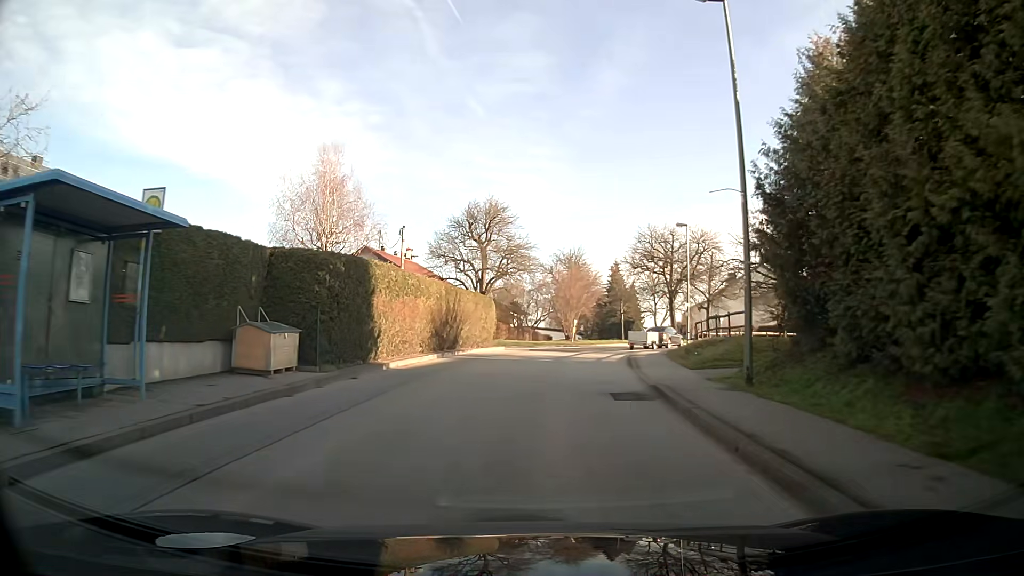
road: unclassified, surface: asphalt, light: Day
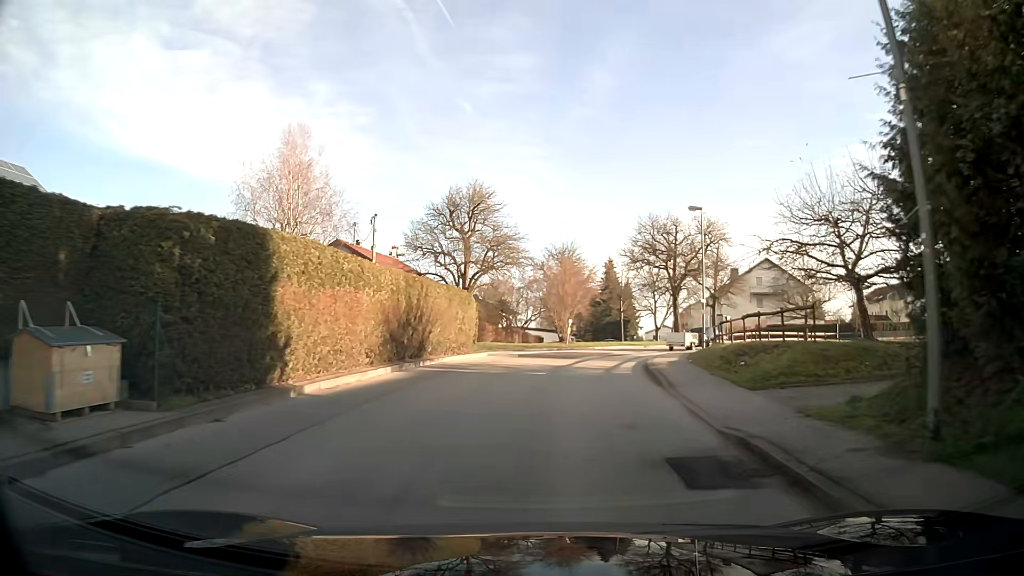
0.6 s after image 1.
(+0.1, +6.3) m; +1°
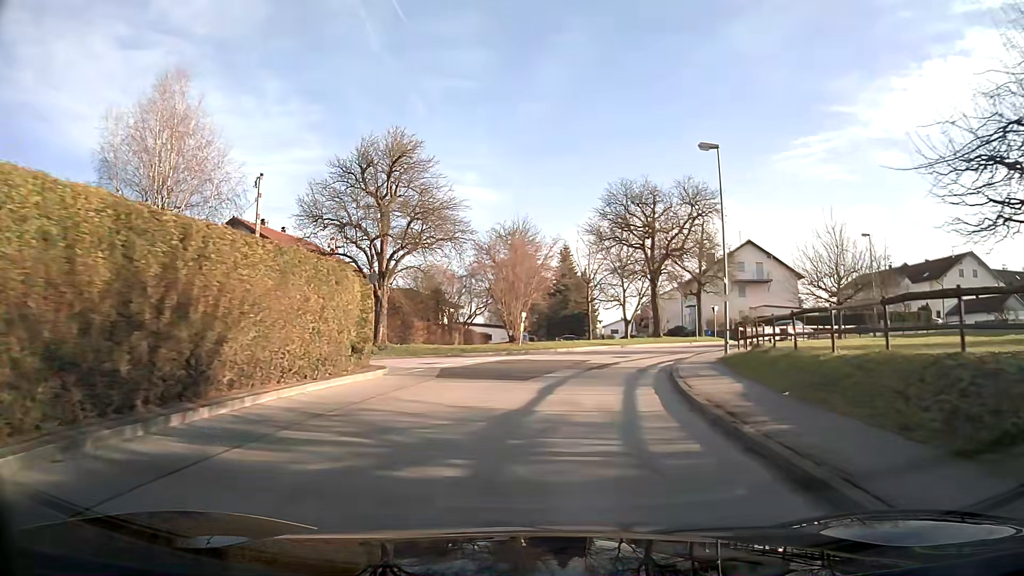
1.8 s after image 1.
(+0.4, +12.5) m; +4°
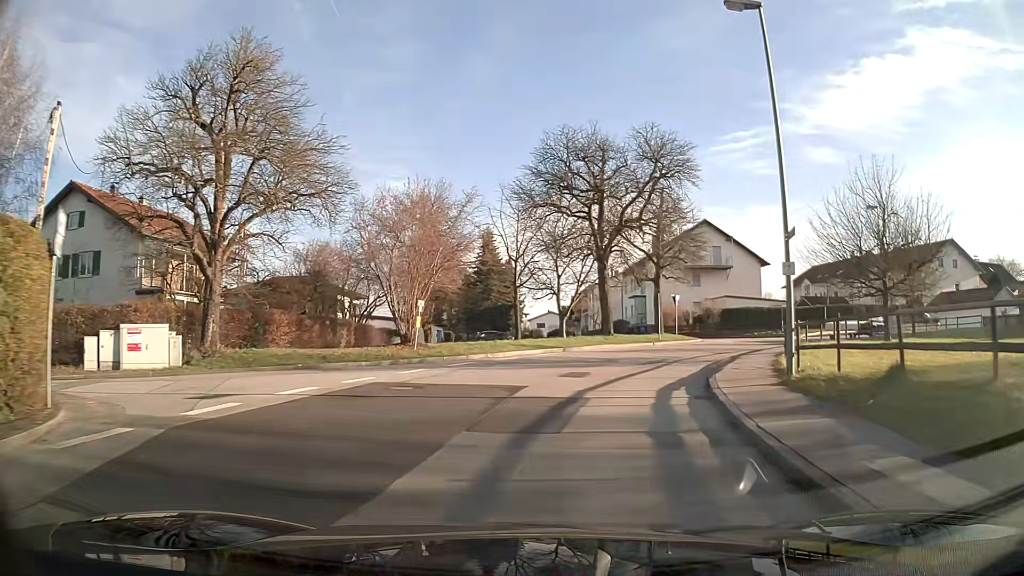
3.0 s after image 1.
(+0.7, +12.1) m; +7°
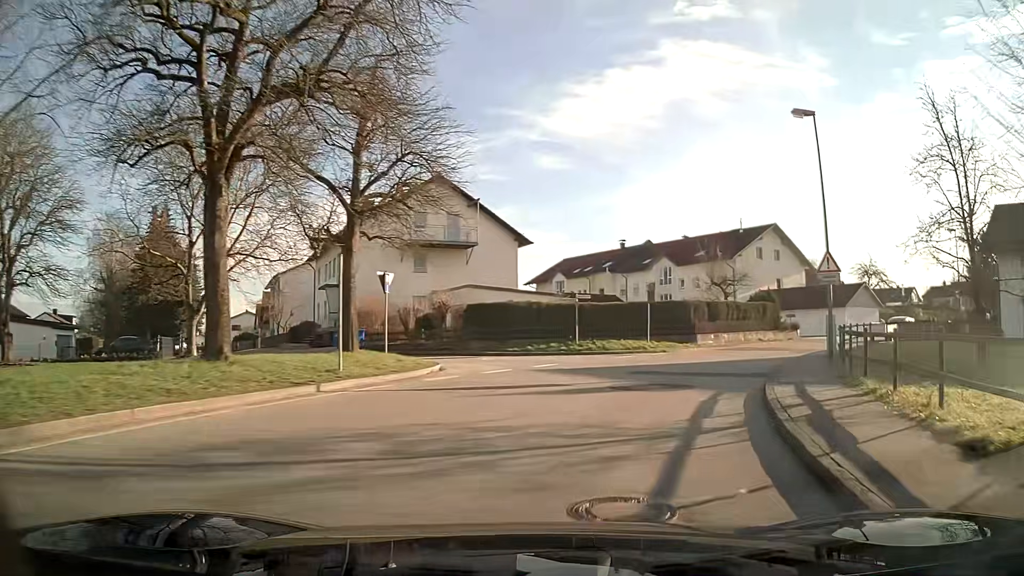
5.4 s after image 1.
(+4.5, +22.1) m; +25°
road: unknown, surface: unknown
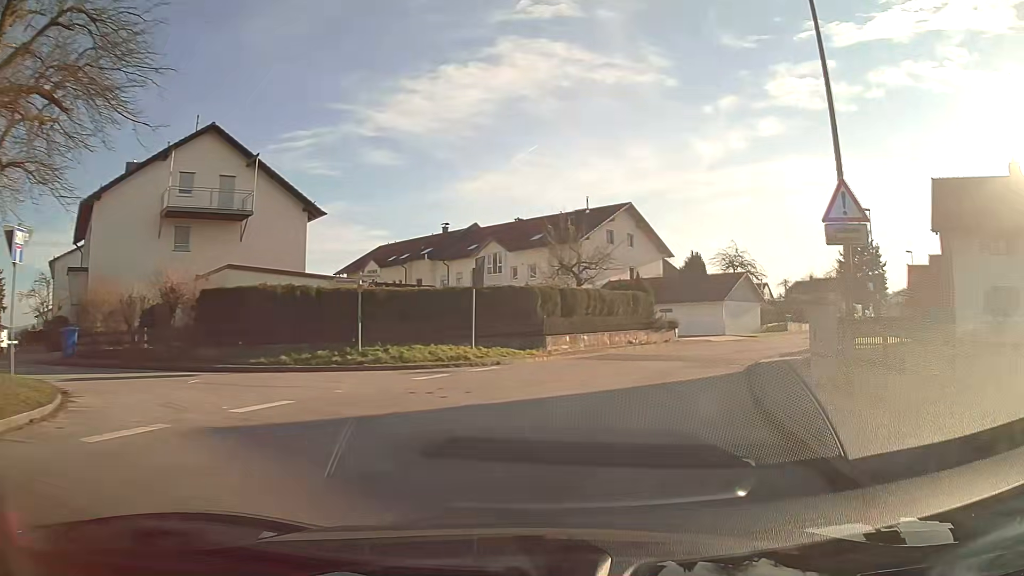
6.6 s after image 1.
(+1.4, +11.1) m; +14°
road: unclassified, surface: asphalt
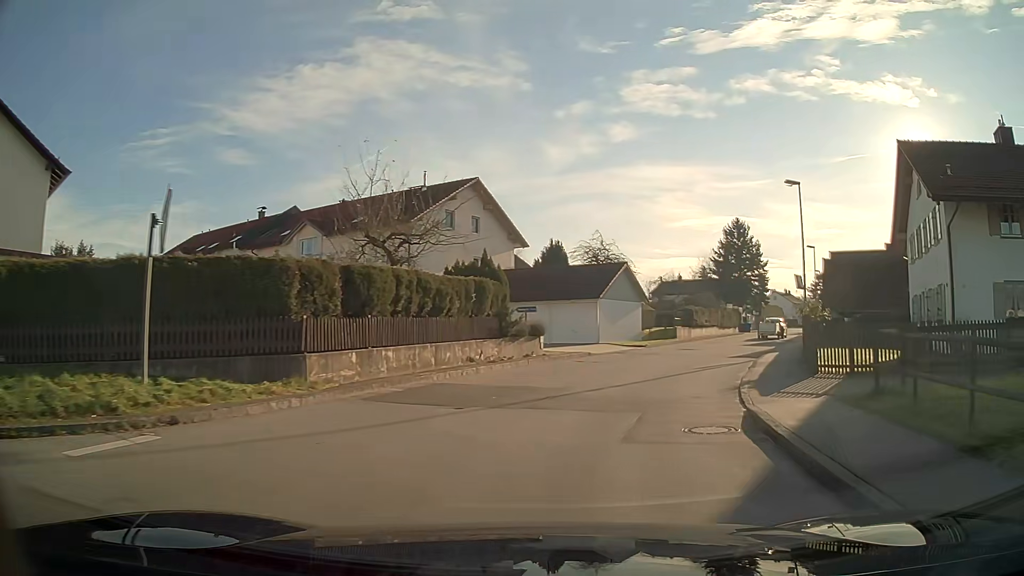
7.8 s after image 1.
(+1.3, +11.3) m; +13°
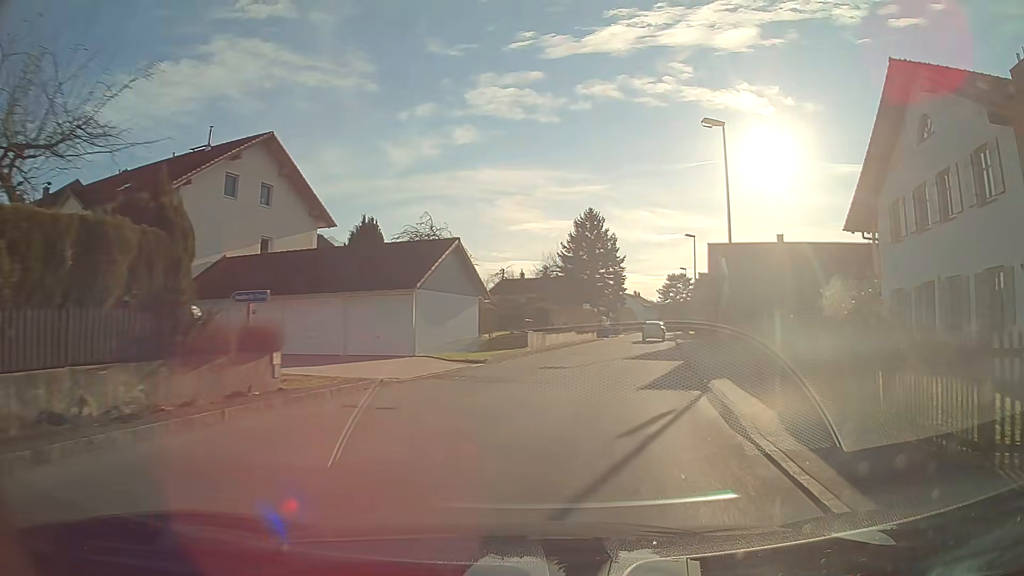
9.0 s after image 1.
(+1.5, +11.6) m; +13°
